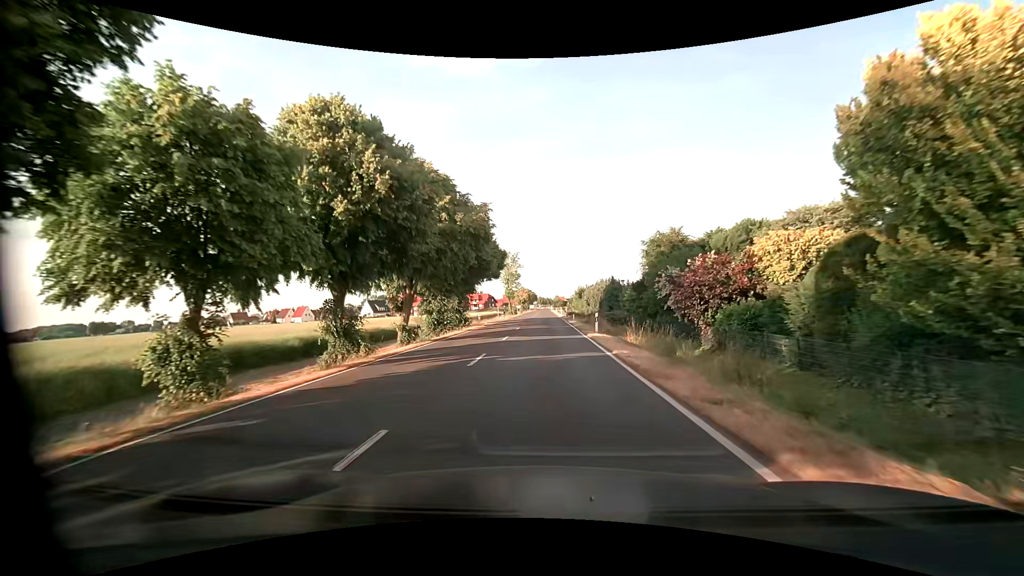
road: primary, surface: asphalt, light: Day
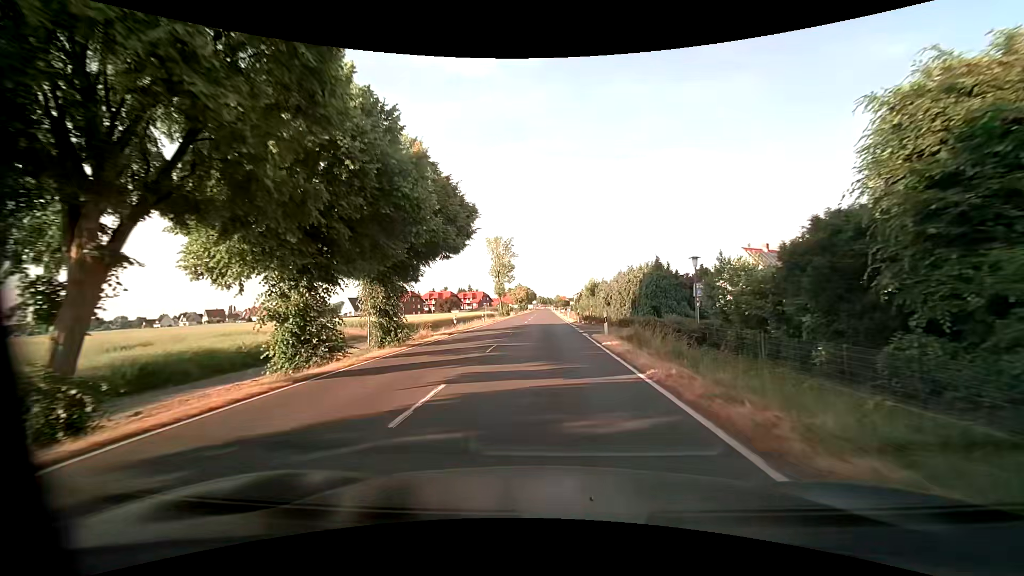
(+0.1, +24.2) m; 0°
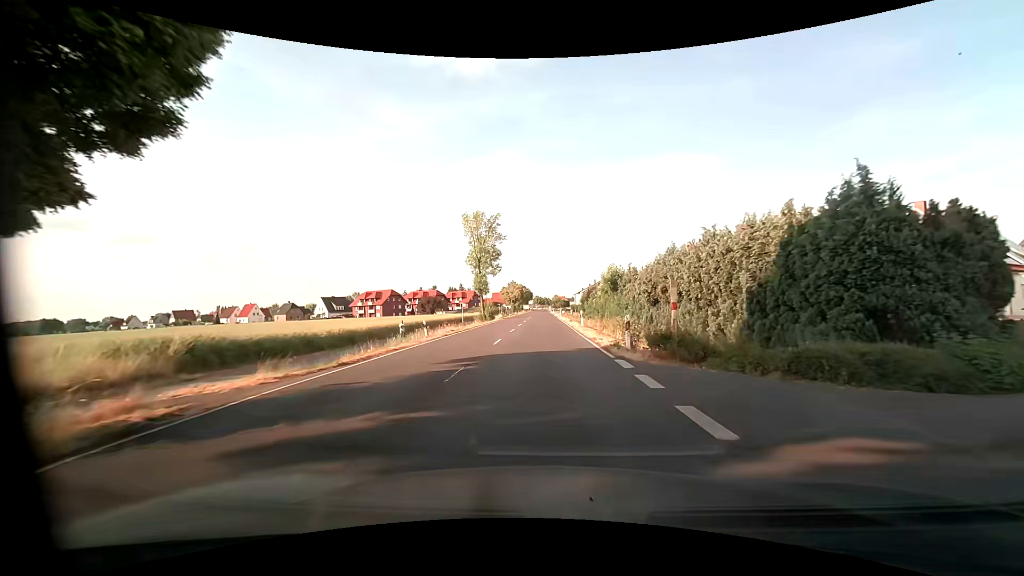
(+0.1, +24.1) m; 0°
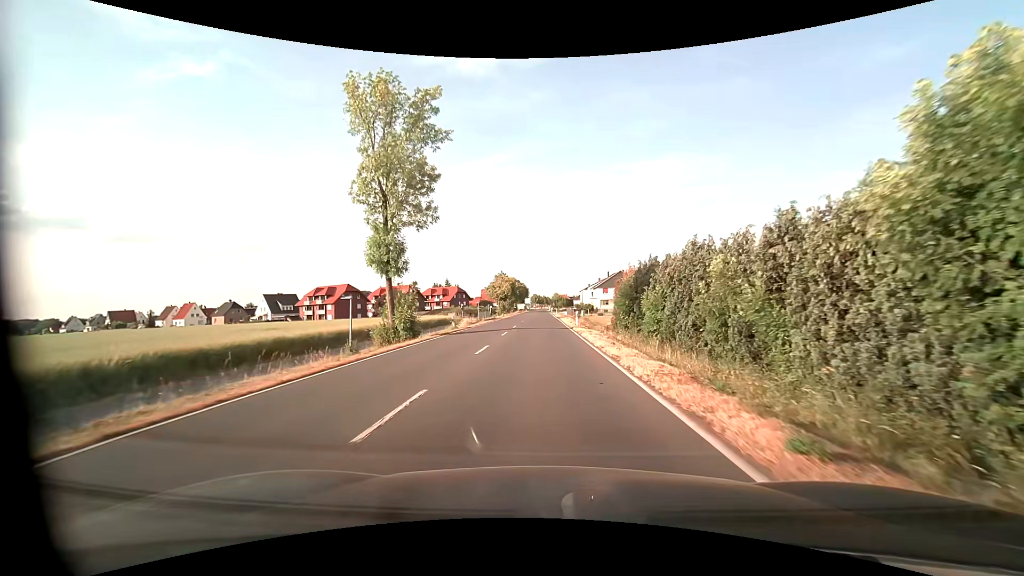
(+0.1, +40.5) m; 0°
(0, +10) (0, +20) (0, +30) (0, +40) (0, +50) (0, +60) (-1, +70) (-1, +80) (-1, +90) (-1, +100) m
